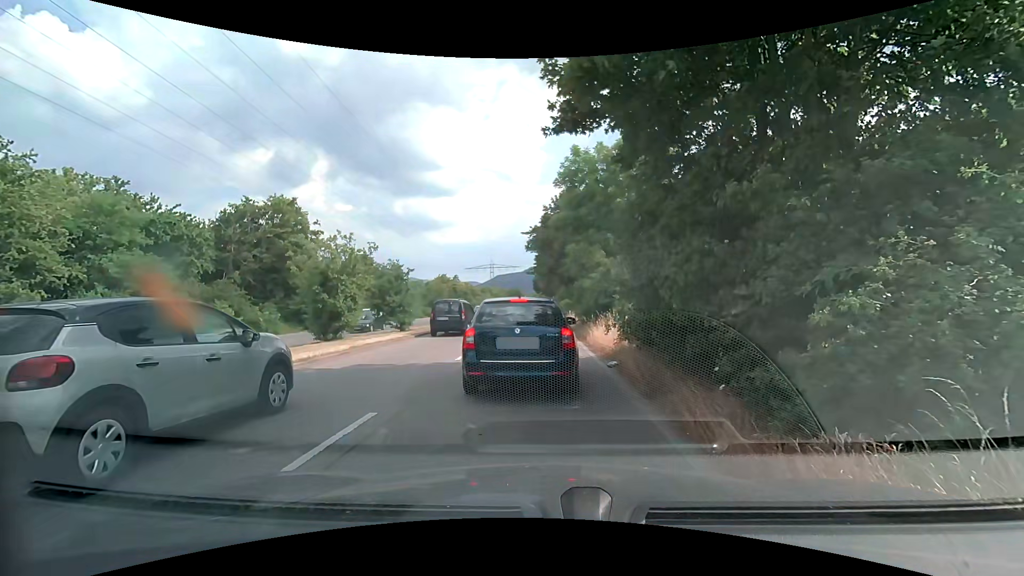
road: primary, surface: asphalt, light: Day
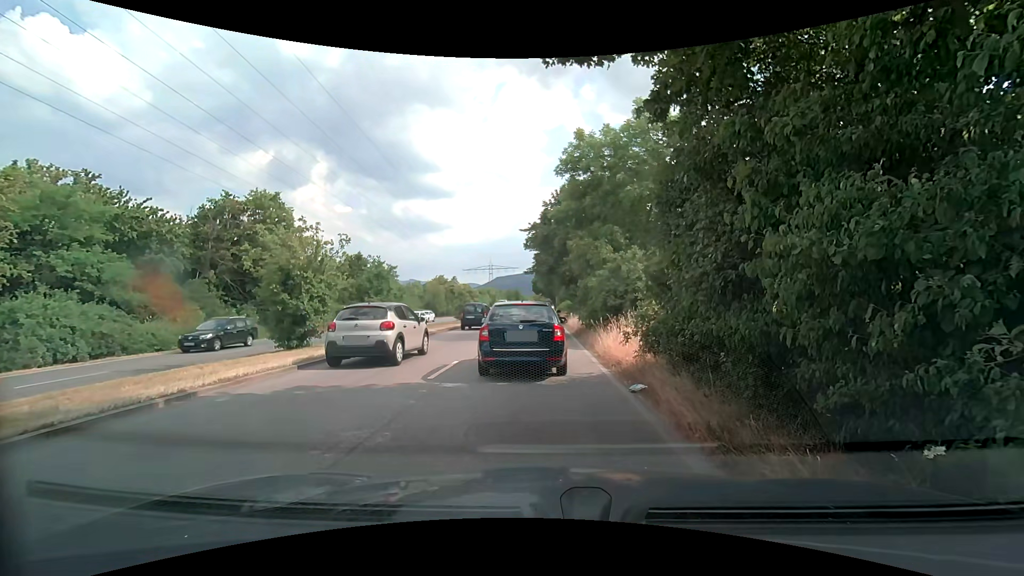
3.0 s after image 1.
(0.0, +2.8) m; 0°
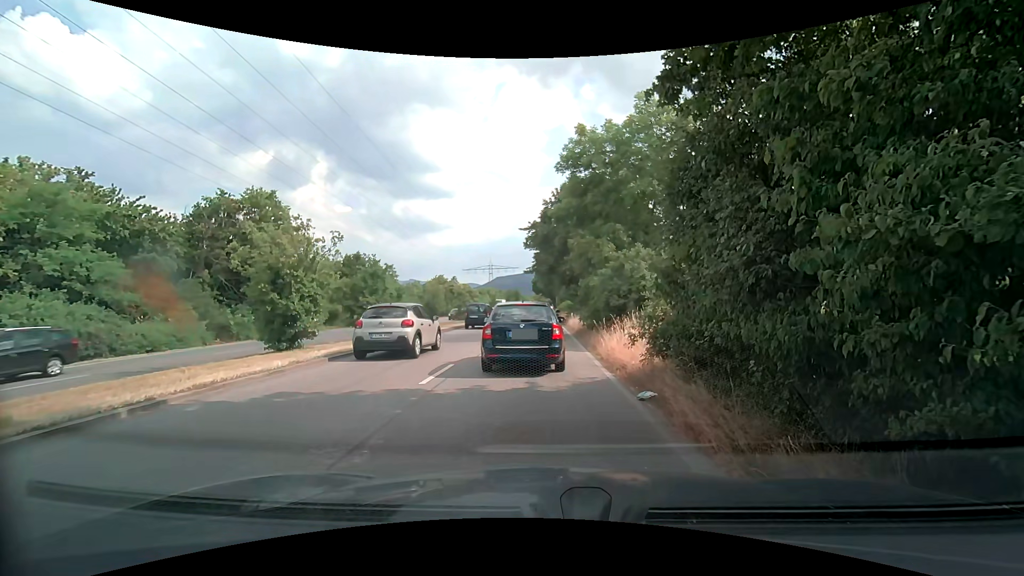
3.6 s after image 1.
(0.0, +0.7) m; 0°
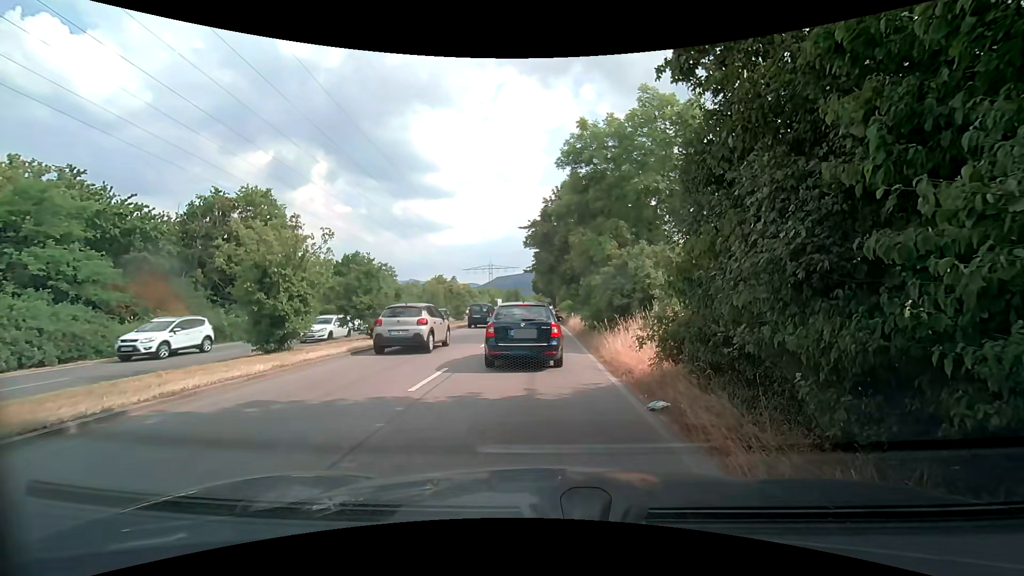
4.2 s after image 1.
(0.0, +0.7) m; 0°
